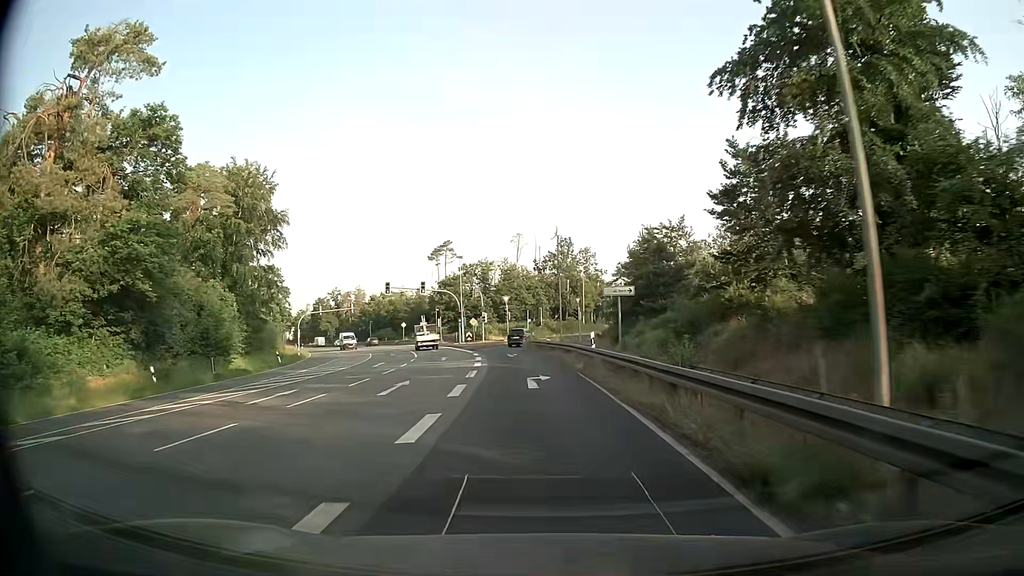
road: primary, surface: asphalt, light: Day
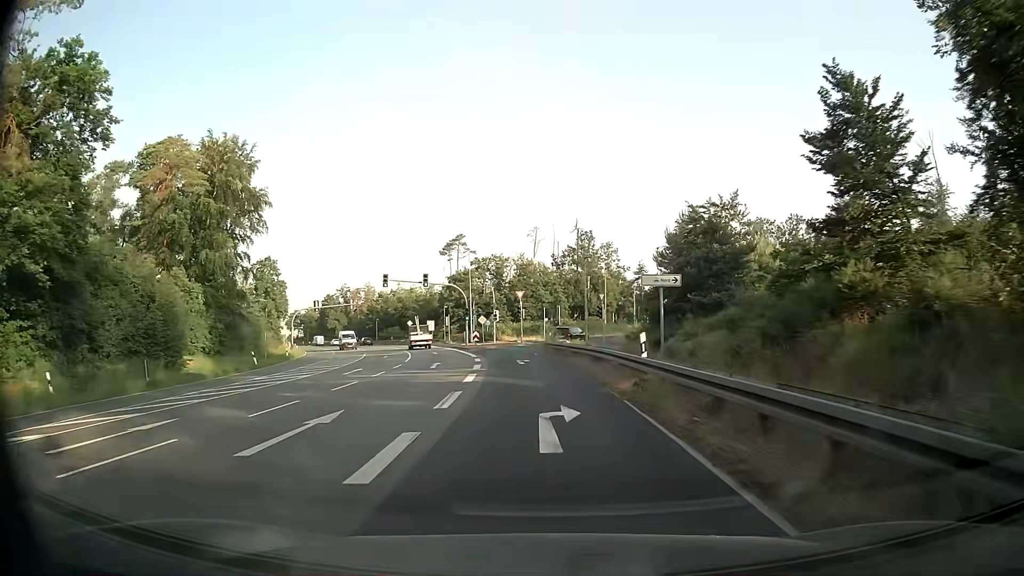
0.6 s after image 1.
(0.0, +8.6) m; -1°
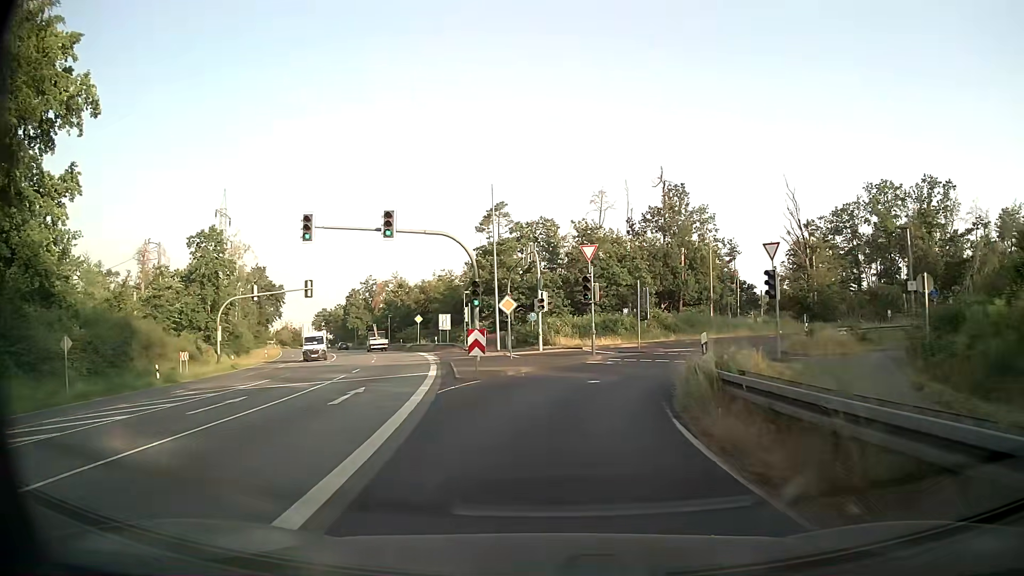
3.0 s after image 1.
(-1.7, +33.2) m; -6°
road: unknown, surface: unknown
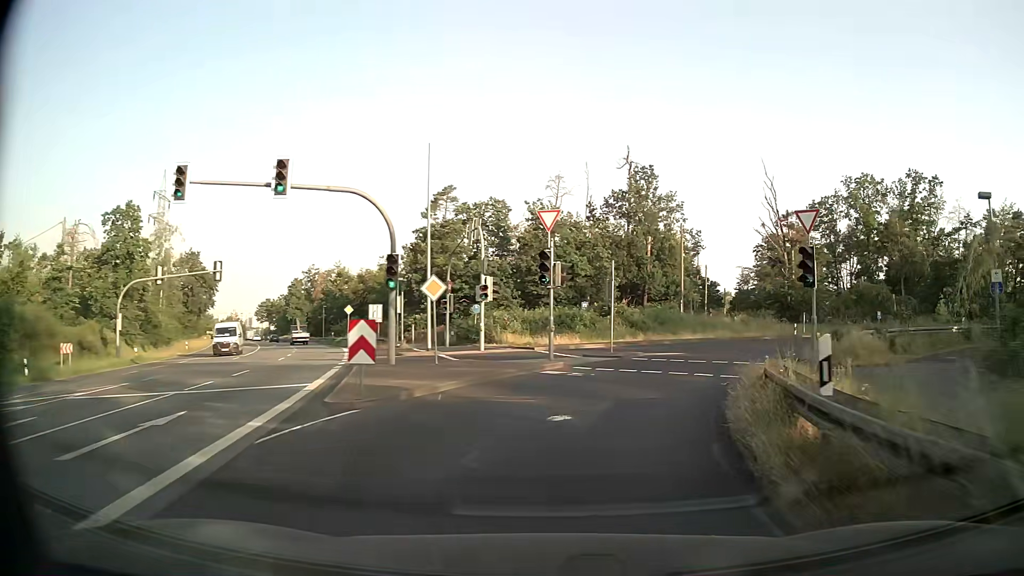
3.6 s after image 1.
(+0.3, +8.1) m; +5°
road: tertiary_link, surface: asphalt
(+1, +10) (+4, +19) (+10, +28) (+17, +34) (+26, +38) (+36, +42) (+45, +44) (+55, +47) (+65, +50) (+74, +52) m
